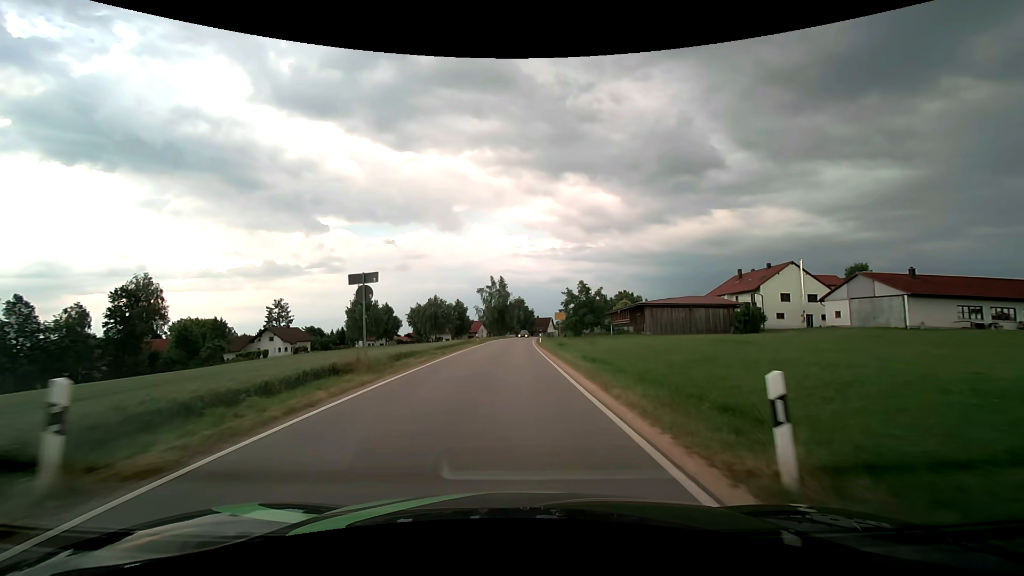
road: tertiary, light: Day
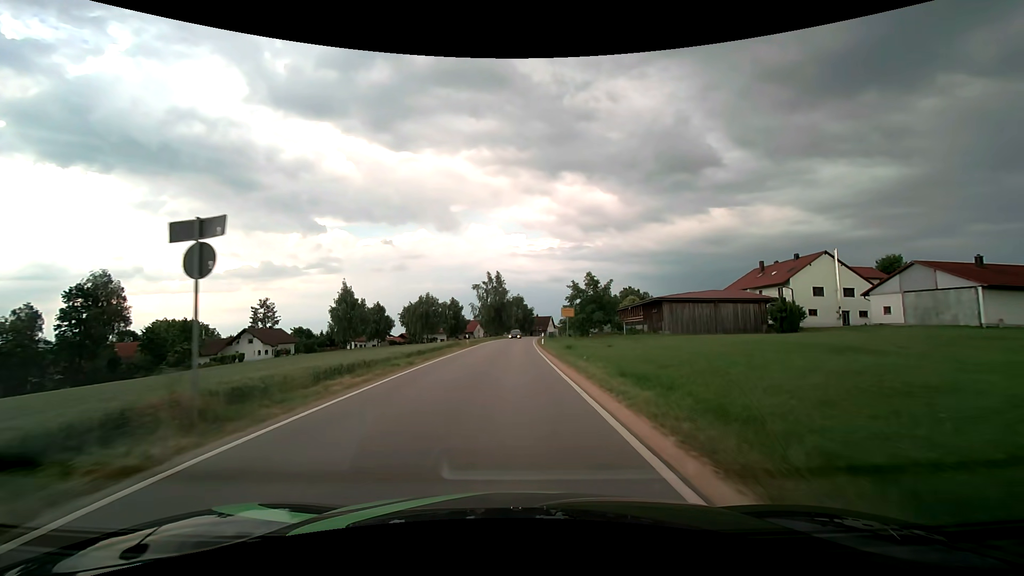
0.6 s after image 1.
(0.0, +8.4) m; 0°
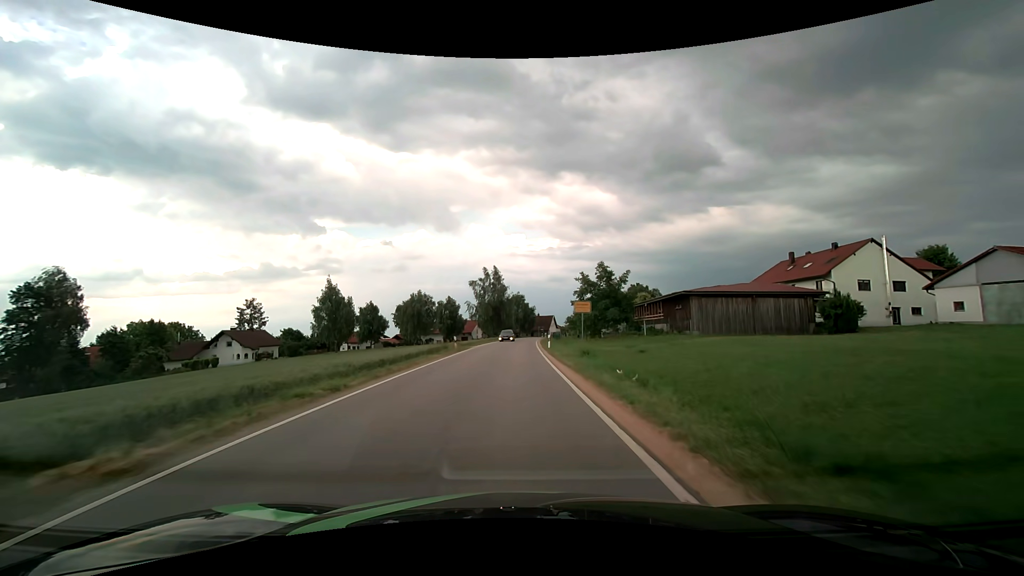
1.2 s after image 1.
(0.0, +8.4) m; 0°
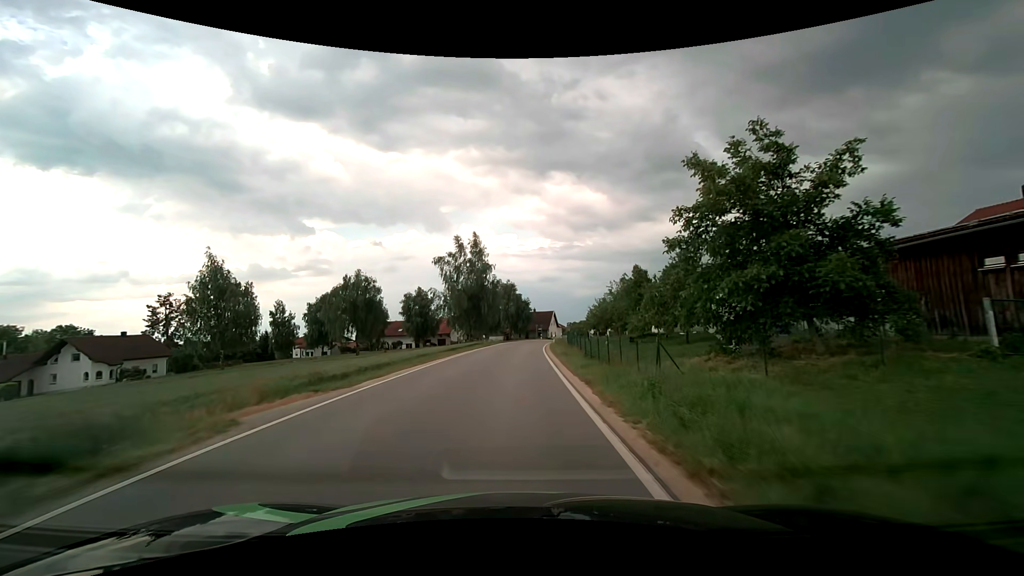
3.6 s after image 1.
(+0.3, +33.0) m; +1°
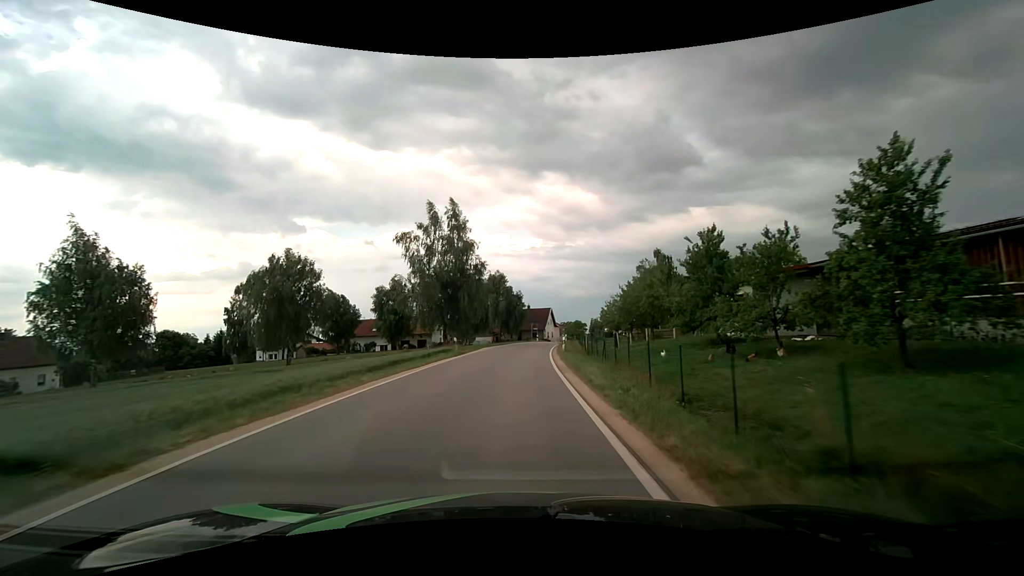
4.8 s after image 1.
(+0.1, +16.5) m; +1°
(0, +10) (0, +20) (+1, +30) (+1, +40) (+2, +50) (+4, +60) (+6, +70) (+8, +79) (+11, +89) (+14, +98) m
